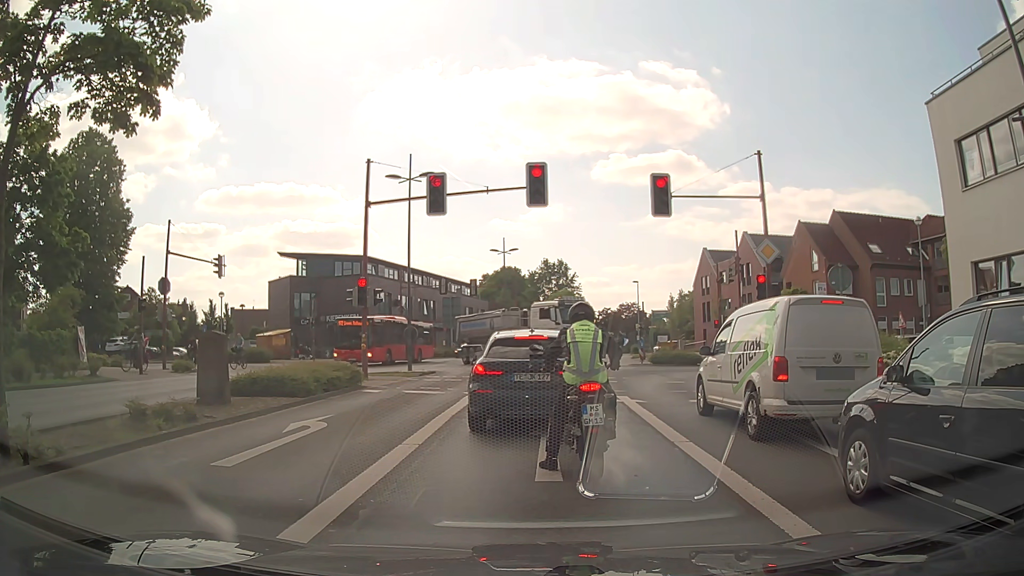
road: secondary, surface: asphalt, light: Day
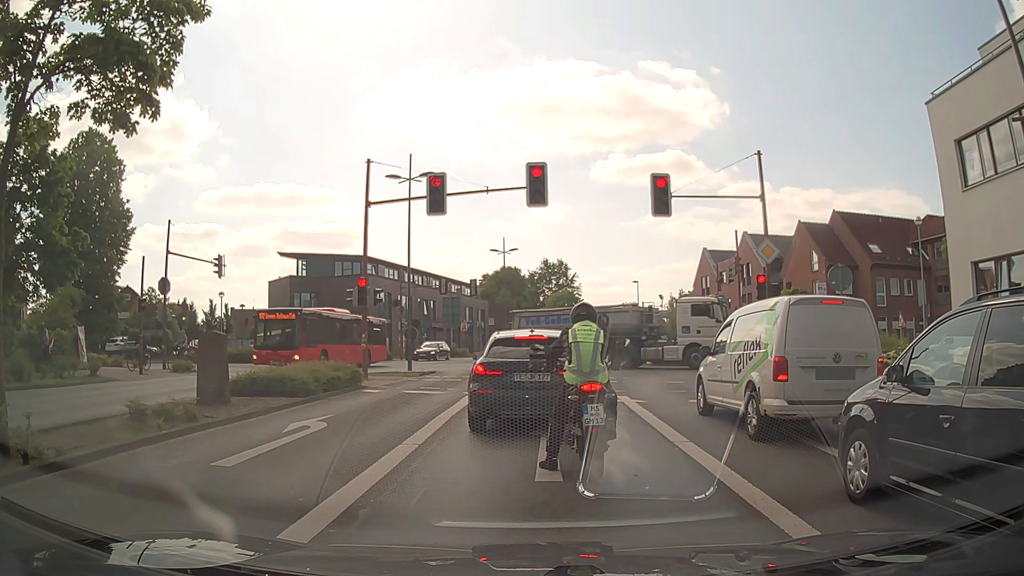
(0.0, 0.0) m; 0°
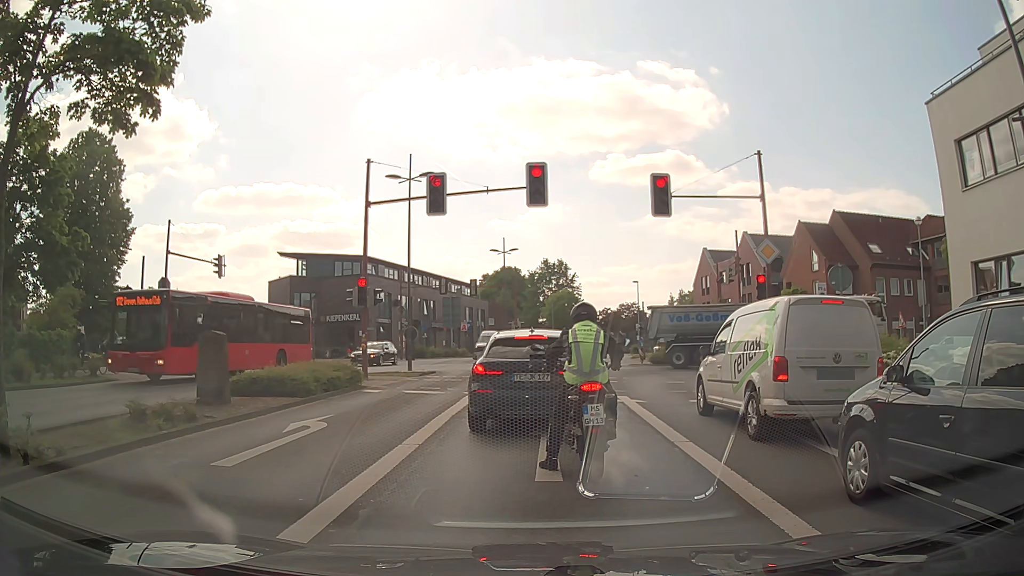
(0.0, 0.0) m; 0°
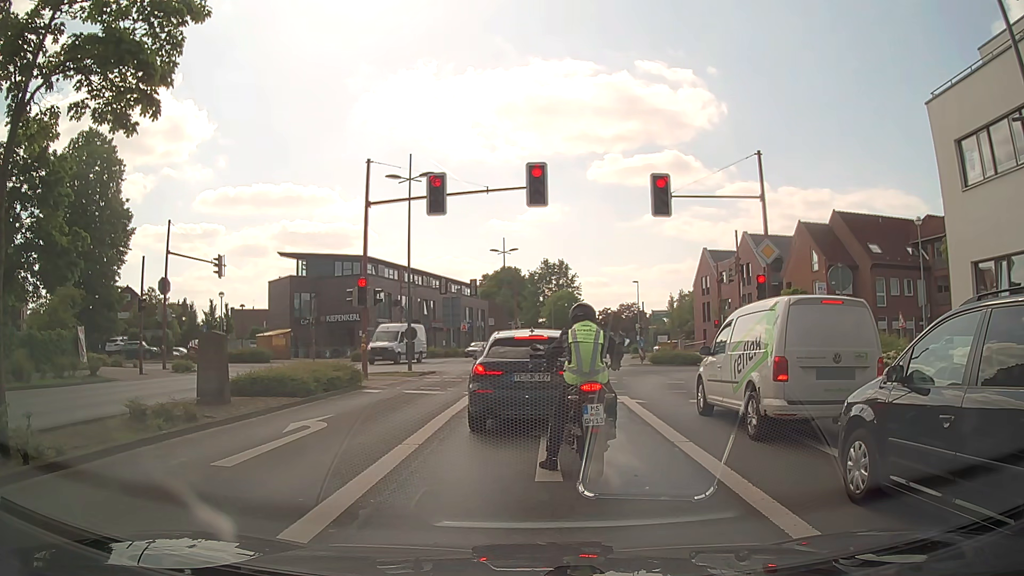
(0.0, 0.0) m; 0°
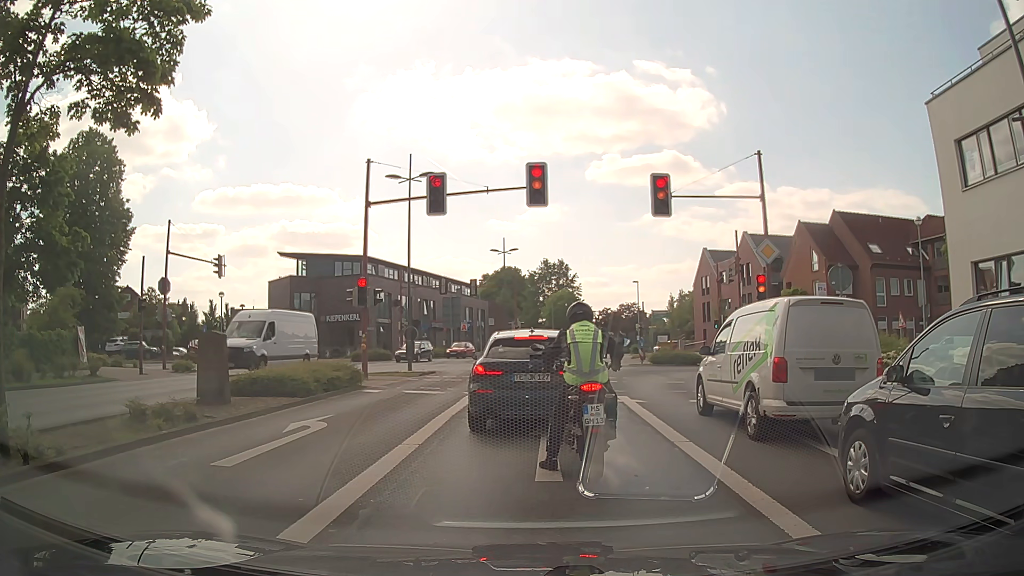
(0.0, 0.0) m; 0°
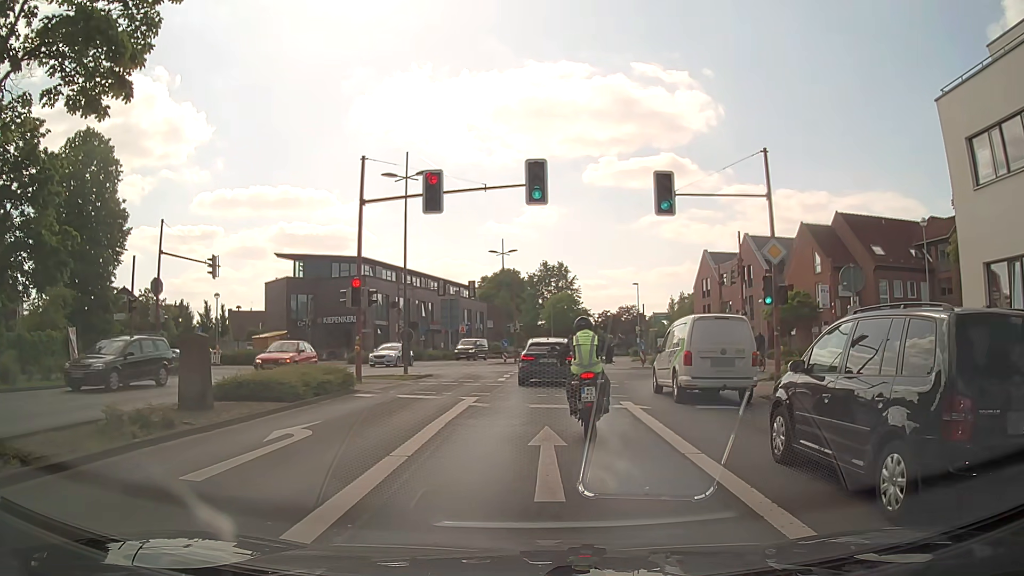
(0.0, +0.7) m; 0°
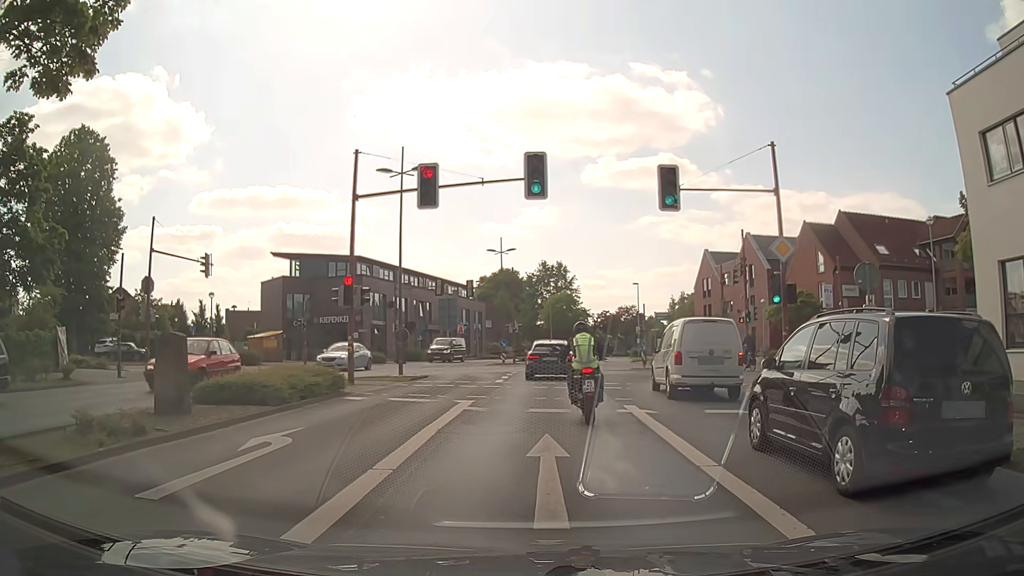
(0.0, +0.9) m; 0°
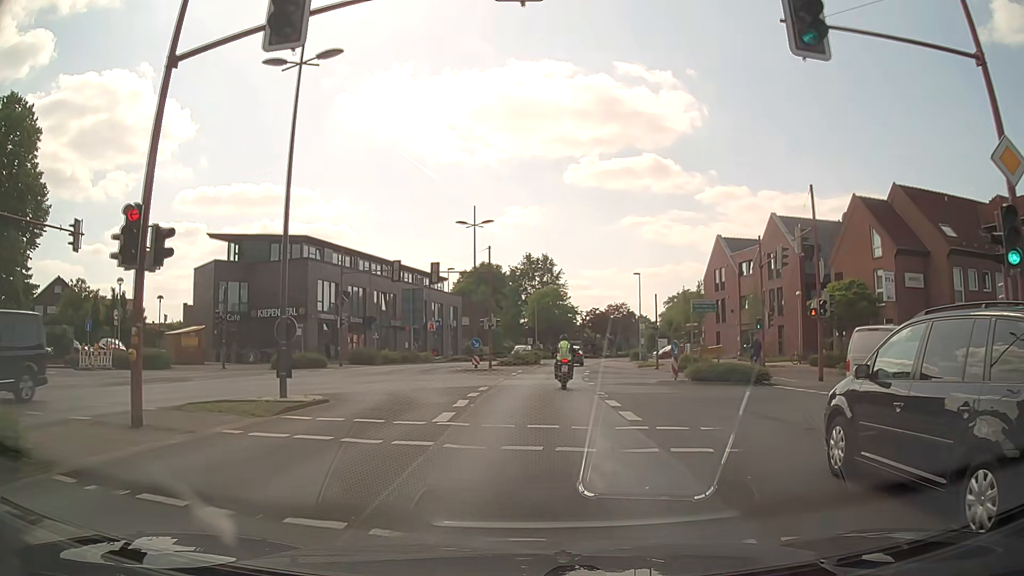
(+0.3, +11.9) m; +2°
(0, +10) (0, +20) (+1, +30) (+2, +40) (+3, +50) (+4, +60) (+5, +70) (+7, +80) (+8, +89) (+10, +99) m
